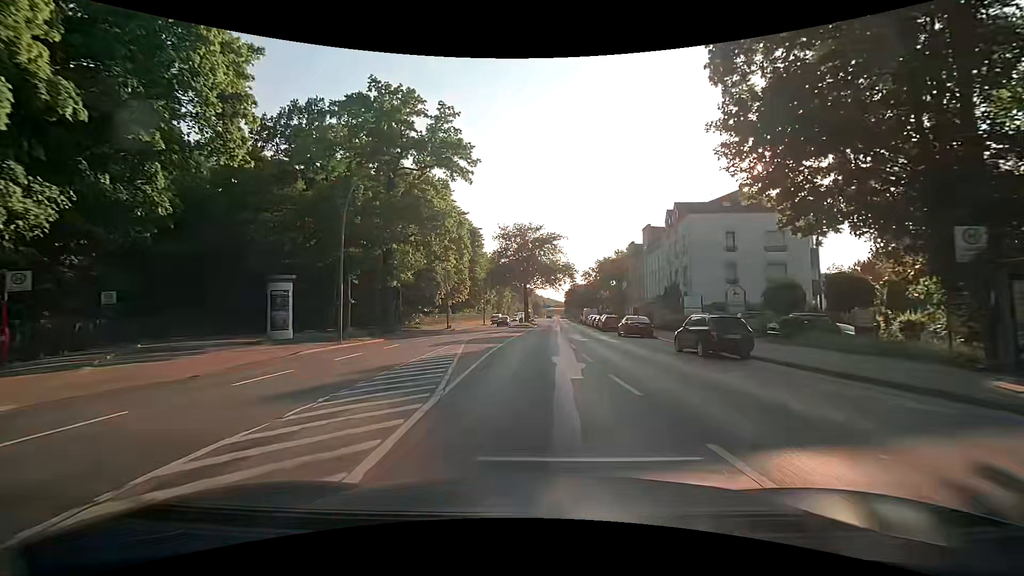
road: primary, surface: asphalt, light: Day
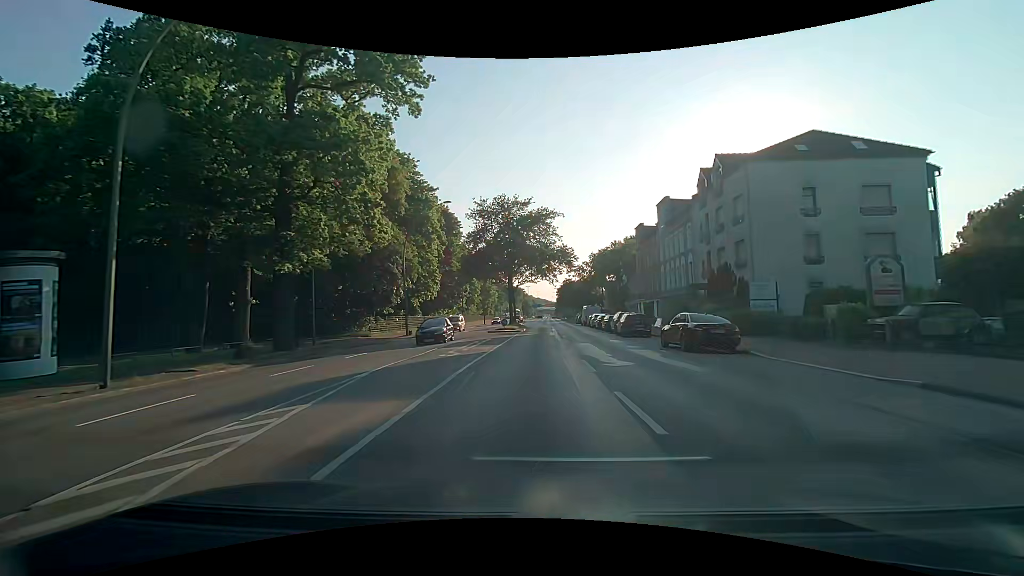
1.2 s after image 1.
(+0.3, +15.2) m; +2°
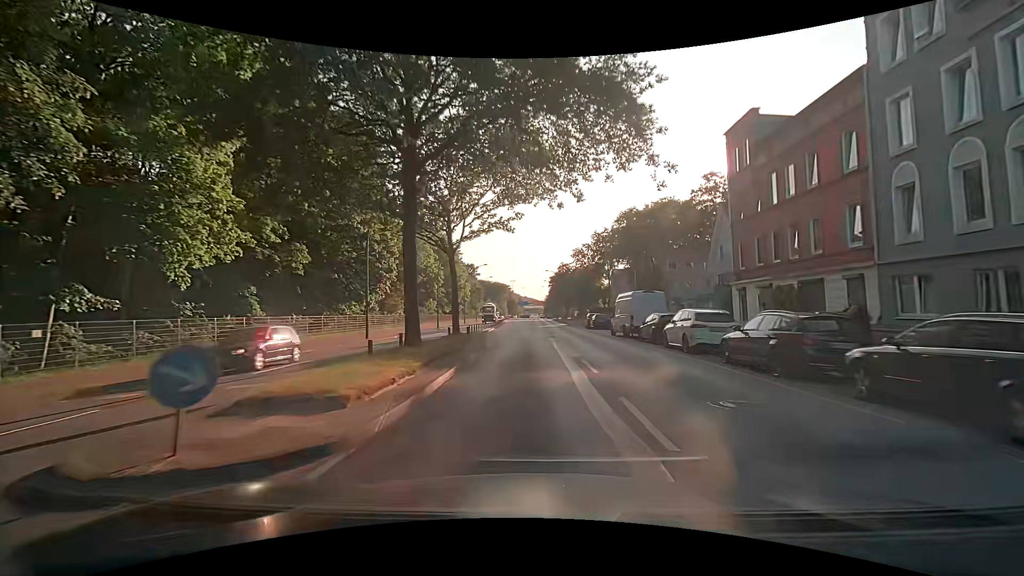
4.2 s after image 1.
(+0.4, +38.0) m; +1°
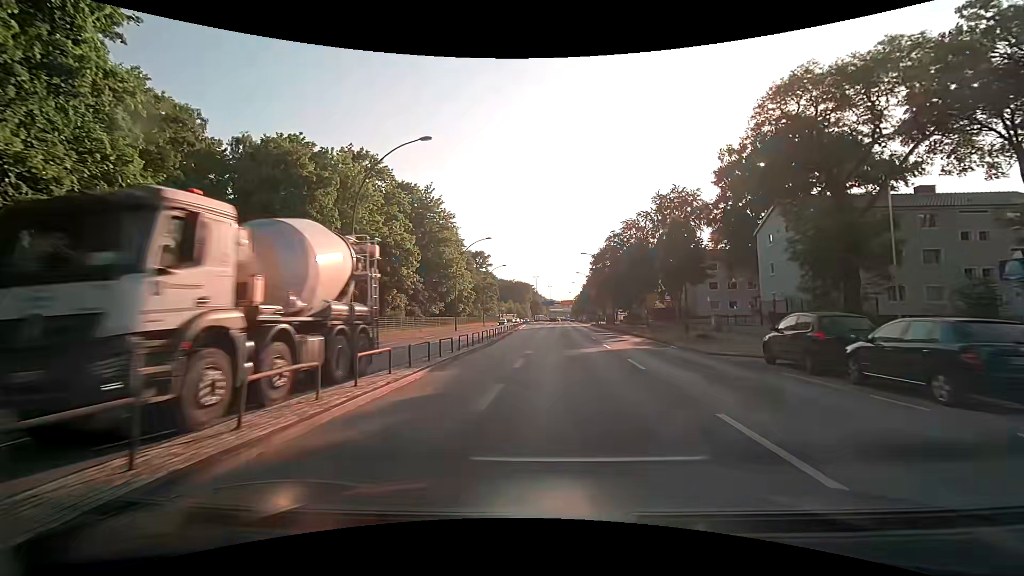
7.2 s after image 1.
(-0.3, +37.8) m; -3°
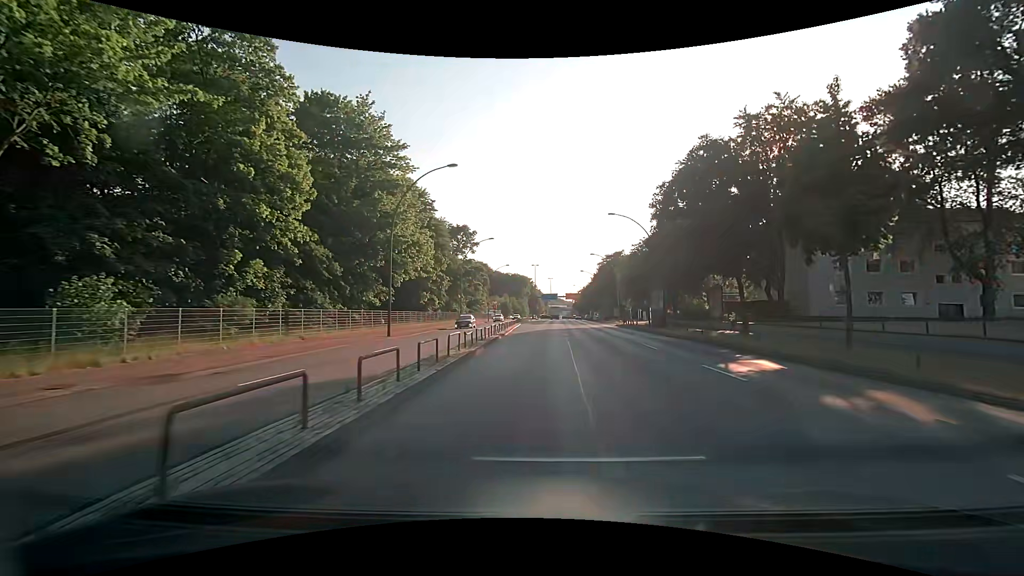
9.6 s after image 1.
(0.0, +30.1) m; +1°
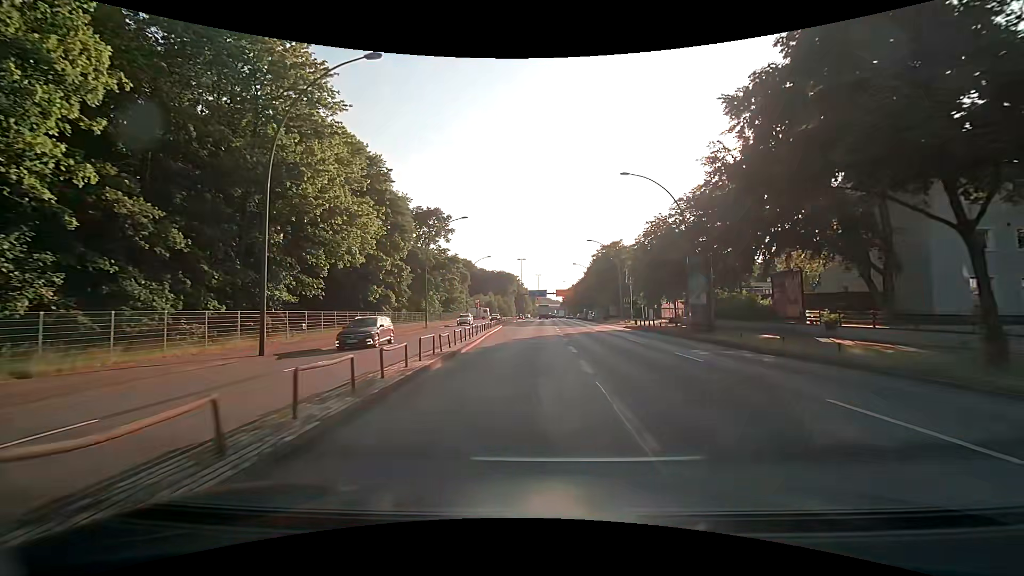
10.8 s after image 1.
(+0.2, +15.0) m; +1°
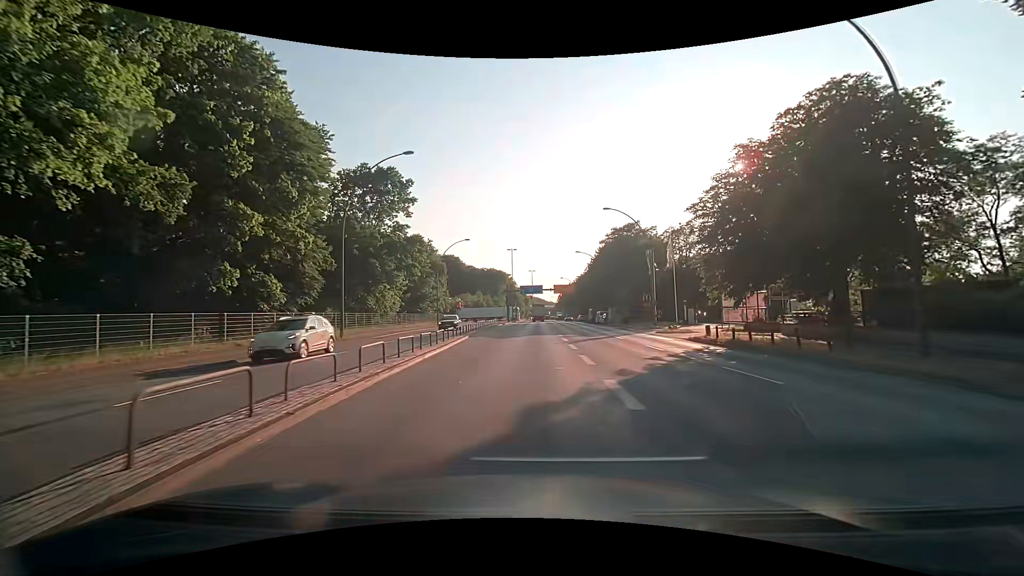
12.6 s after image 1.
(+0.2, +22.6) m; 0°
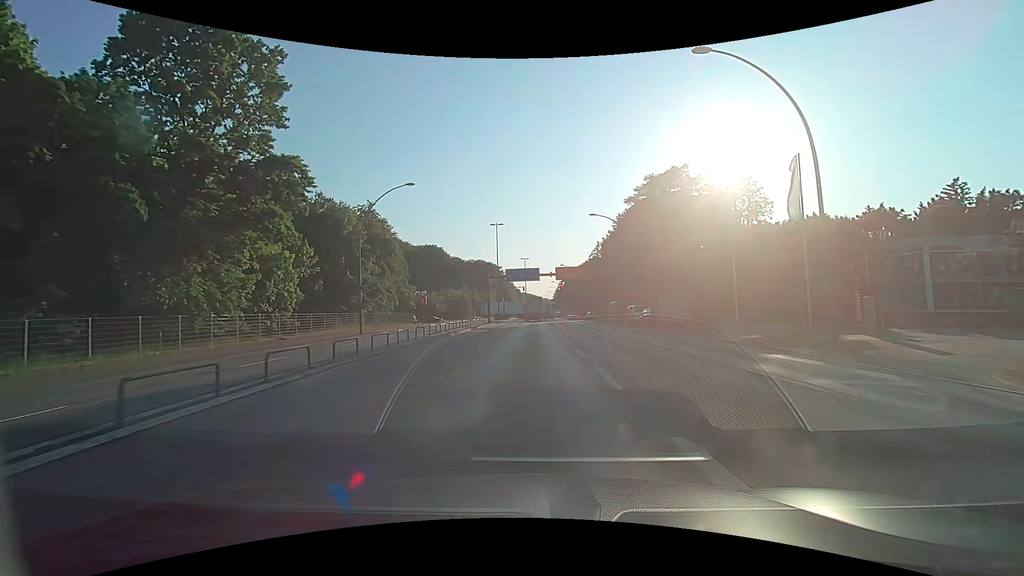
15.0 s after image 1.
(+0.6, +29.3) m; +1°
(0, +10) (0, +20) (0, +30) (+1, +40) (+1, +50) (+1, +60) (+1, +70) (+1, +80) (+1, +90) (+1, +100) m
